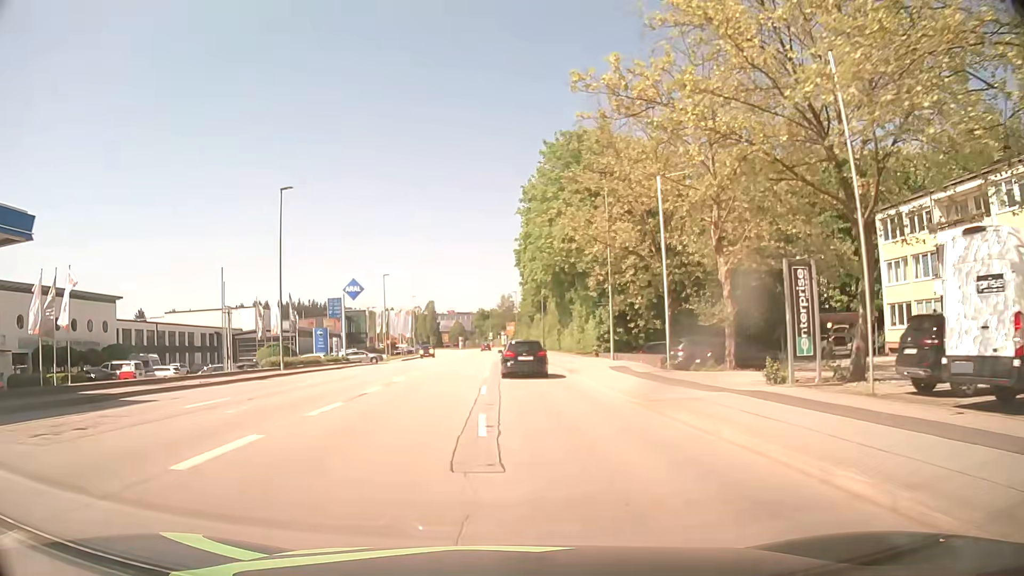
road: tertiary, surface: asphalt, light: Day
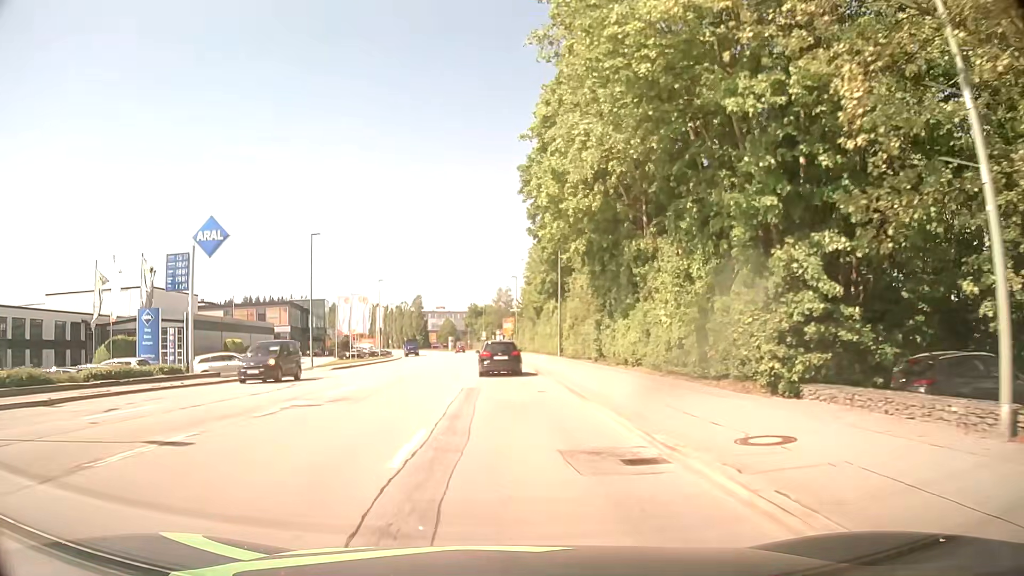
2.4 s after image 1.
(+0.2, +30.3) m; 0°
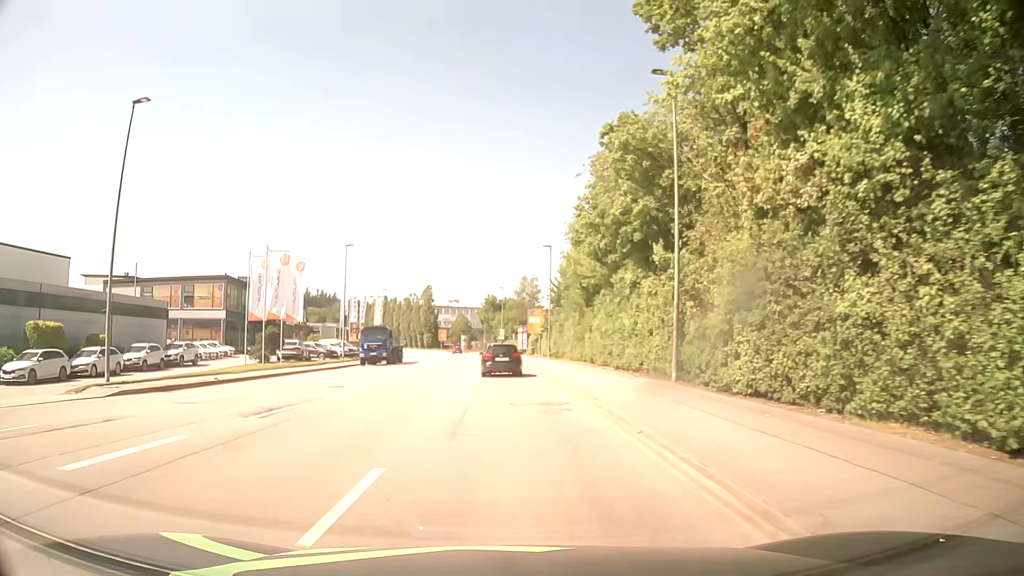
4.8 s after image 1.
(-0.3, +30.4) m; -1°
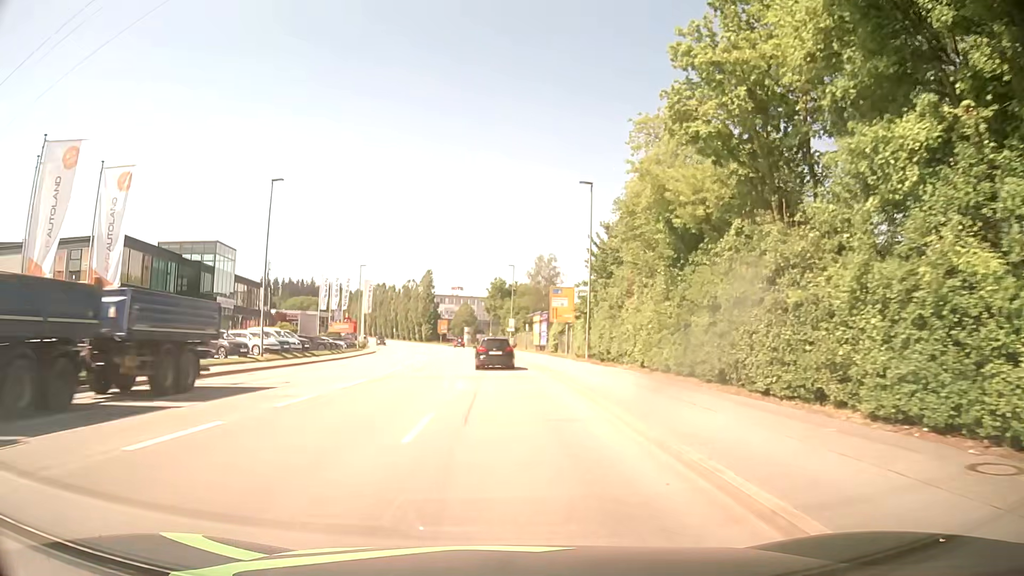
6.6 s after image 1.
(-0.4, +22.9) m; -2°
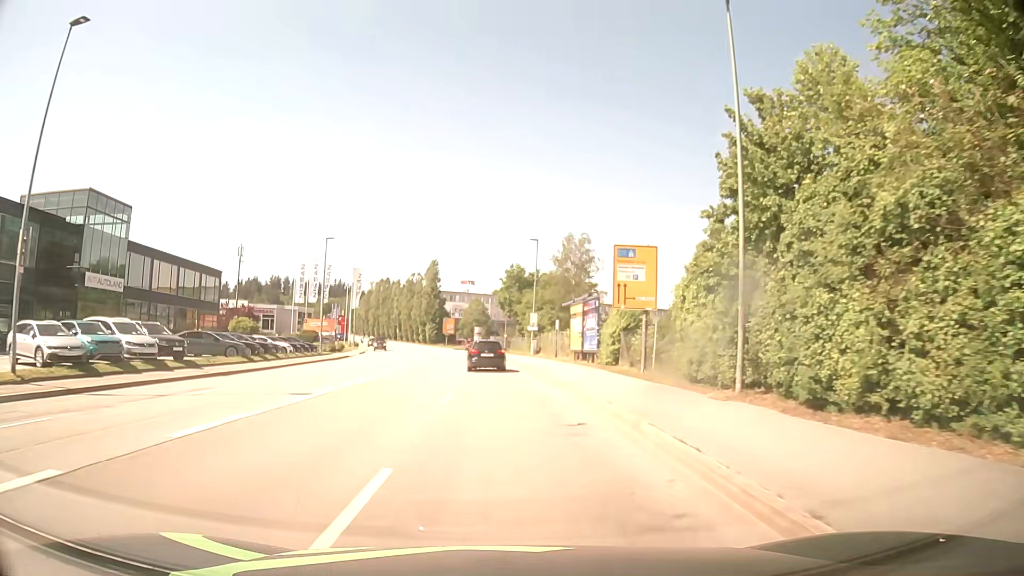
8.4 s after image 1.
(-0.1, +22.9) m; -1°
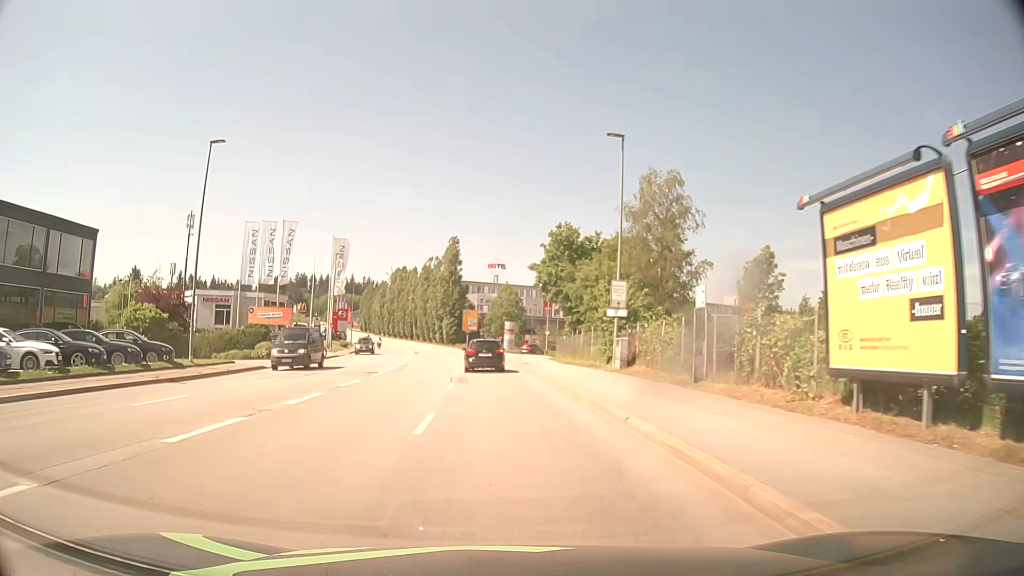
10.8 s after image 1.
(-0.9, +30.6) m; -3°
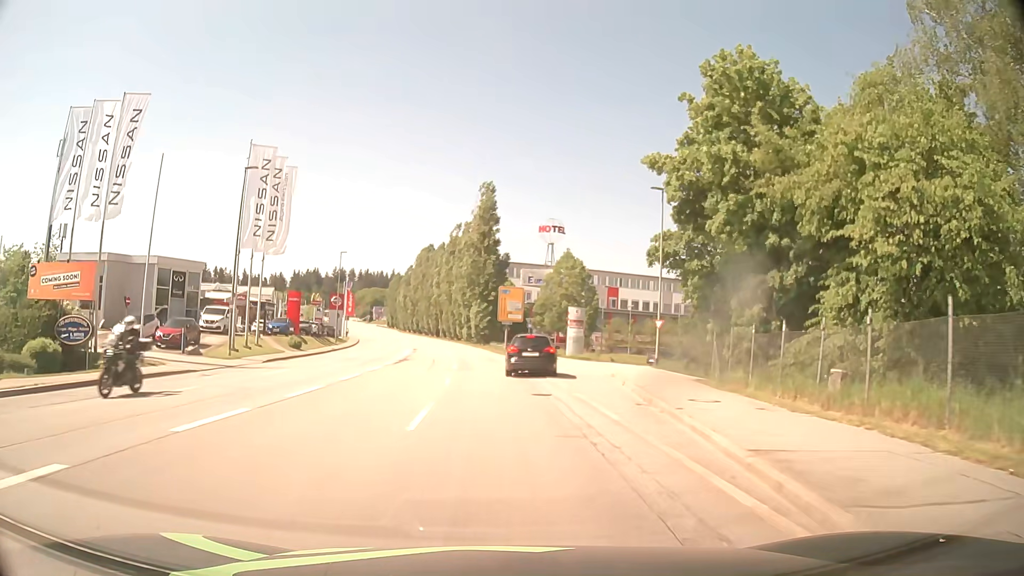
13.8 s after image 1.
(-1.2, +36.1) m; -4°
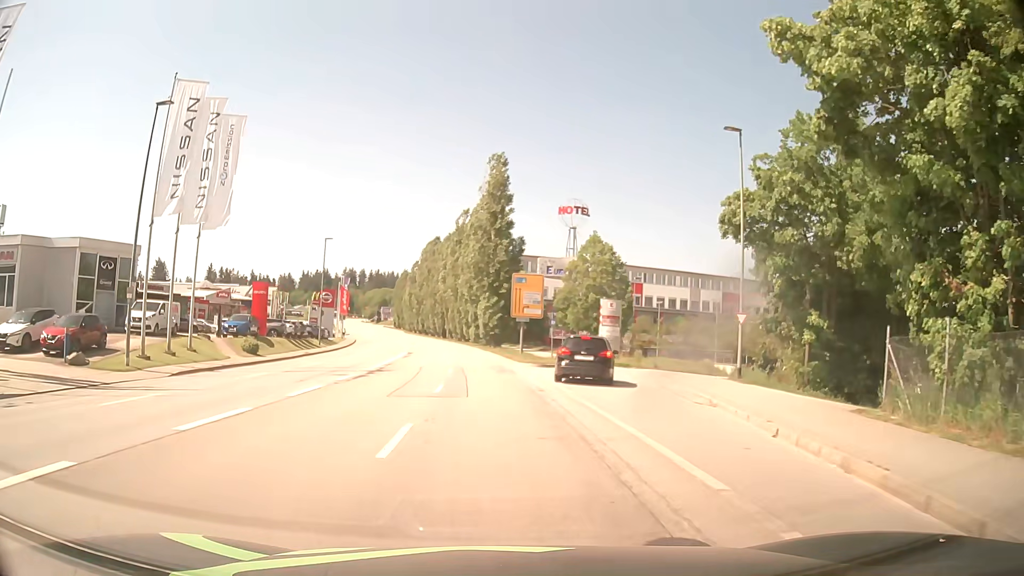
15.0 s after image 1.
(-0.1, +11.6) m; -1°
(0, +10) (0, +20) (-1, +30) (-2, +40) (-3, +50) (-4, +60) (-5, +70) (-7, +80) (-9, +89) (-11, +99) m
